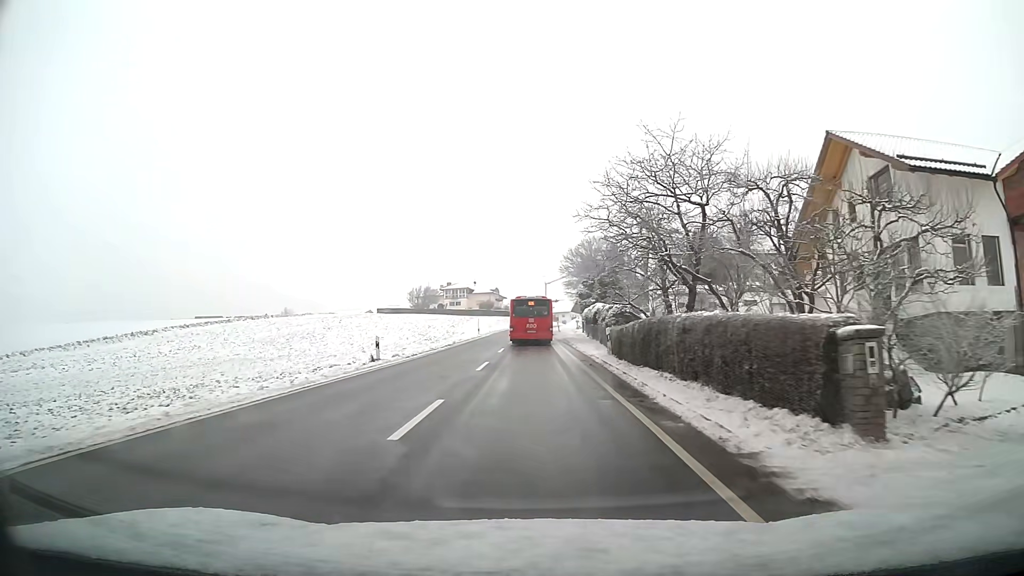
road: tertiary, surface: asphalt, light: Day
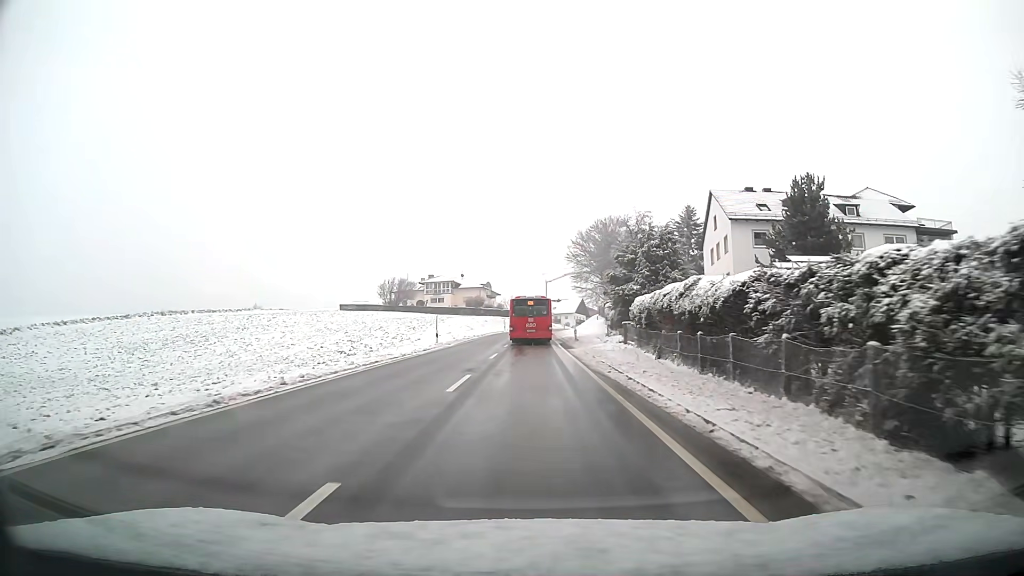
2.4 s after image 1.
(-0.2, +30.5) m; 0°
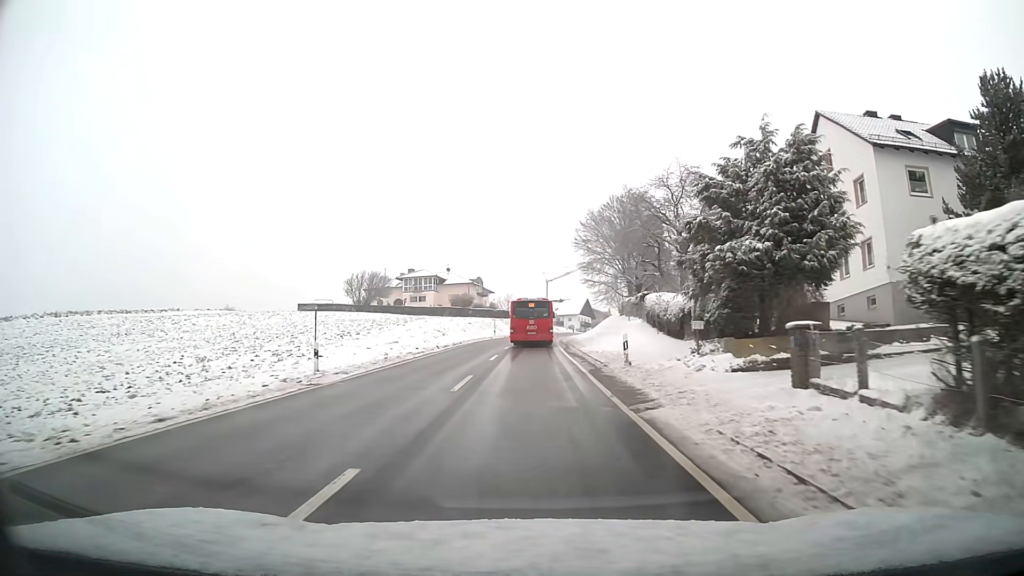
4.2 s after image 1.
(0.0, +23.3) m; 0°
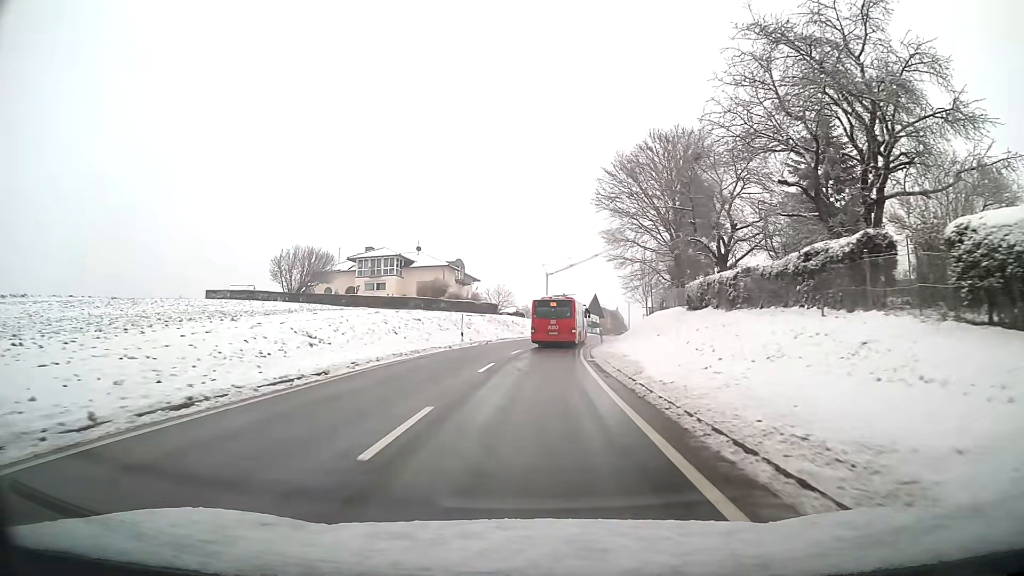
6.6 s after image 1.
(+0.1, +31.2) m; 0°
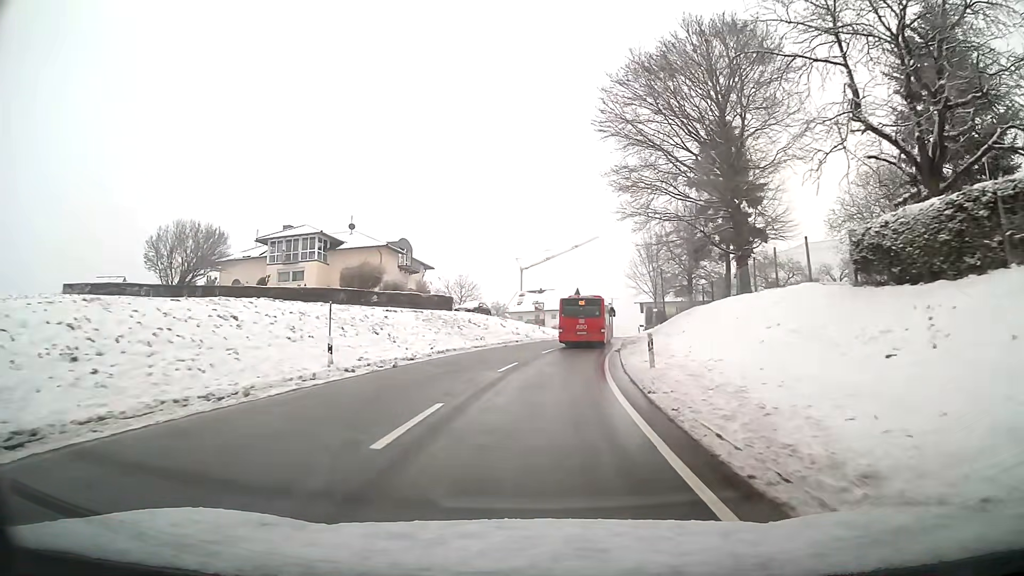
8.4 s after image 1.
(+0.5, +23.2) m; +3°
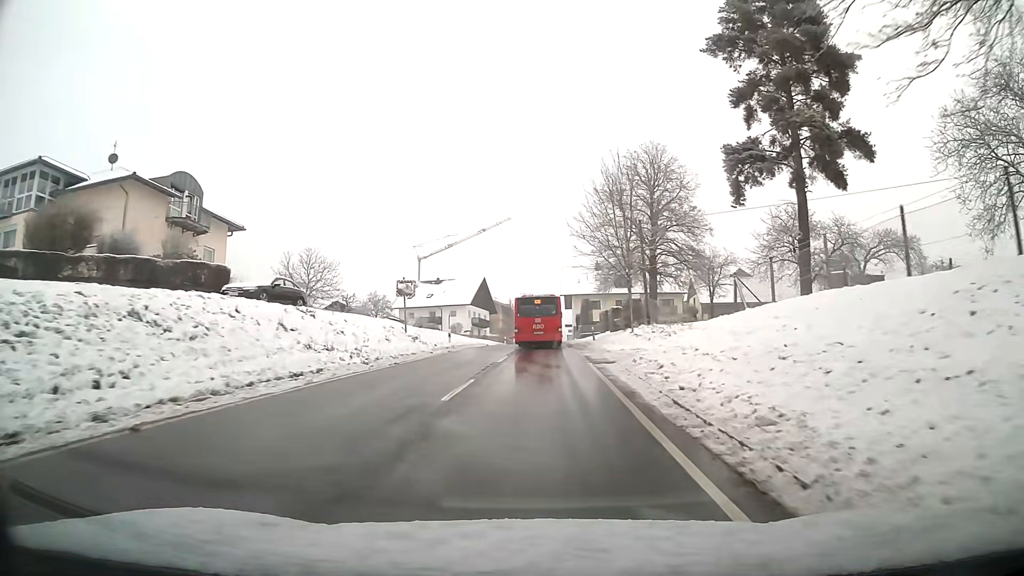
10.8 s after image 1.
(+2.0, +31.4) m; +7°
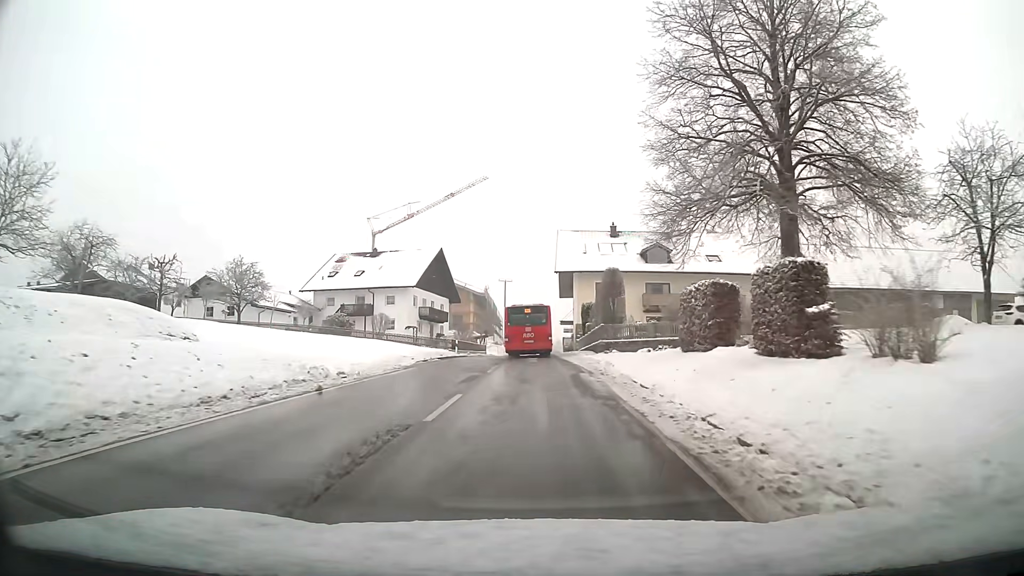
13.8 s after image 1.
(+0.5, +37.7) m; +1°
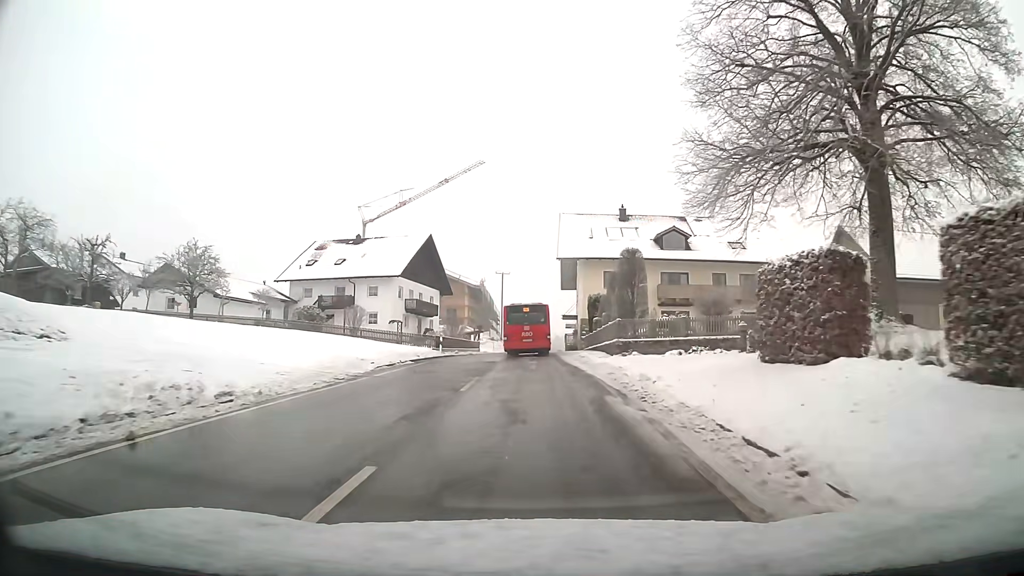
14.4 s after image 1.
(0.0, +7.5) m; 0°
(0, +10) (0, +20) (0, +30) (0, +40) (0, +50) (0, +60) (0, +70) (+1, +80) (+1, +90) (+2, +100) m
